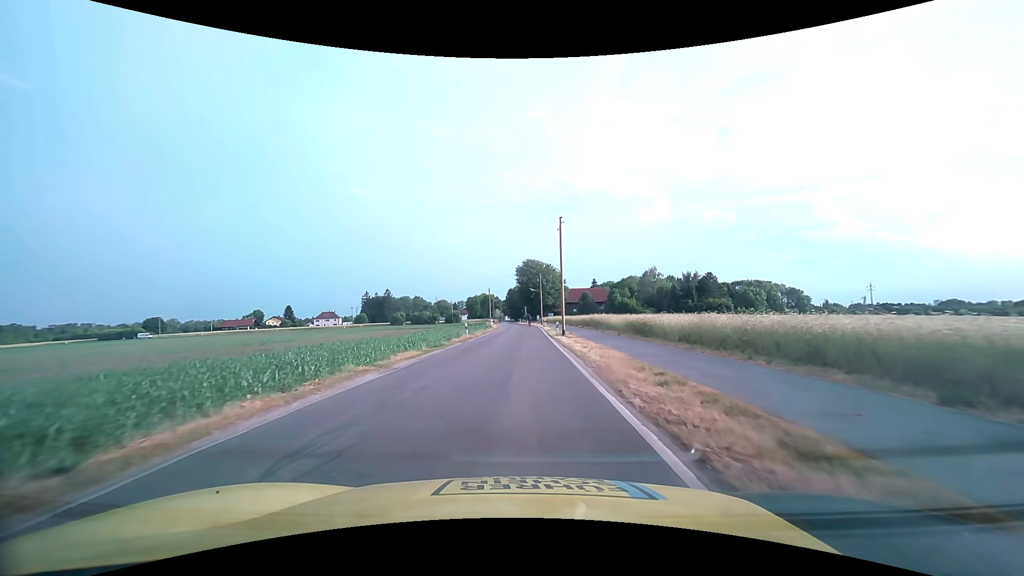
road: tertiary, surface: asphalt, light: Day
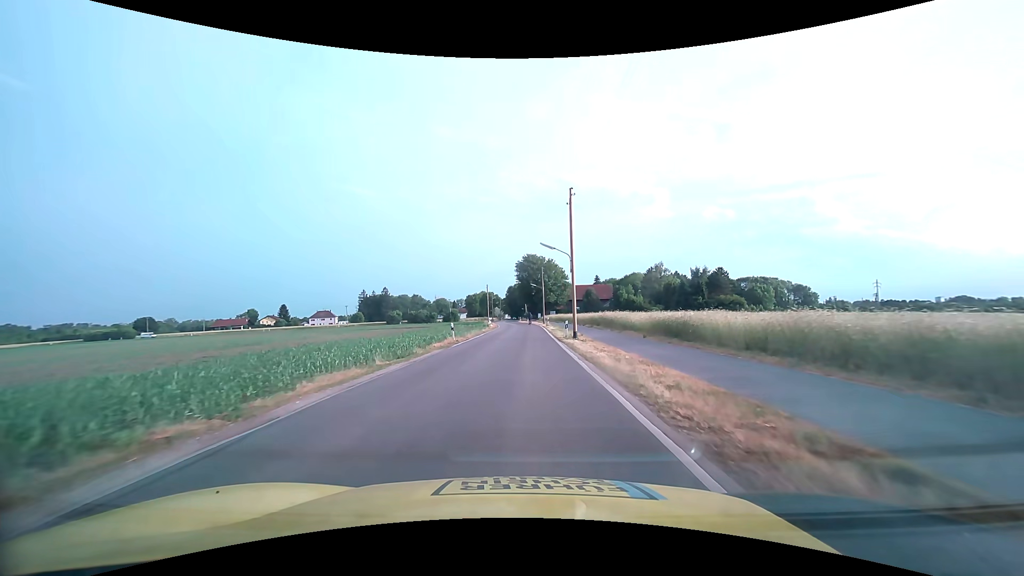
(0.0, +7.6) m; 0°
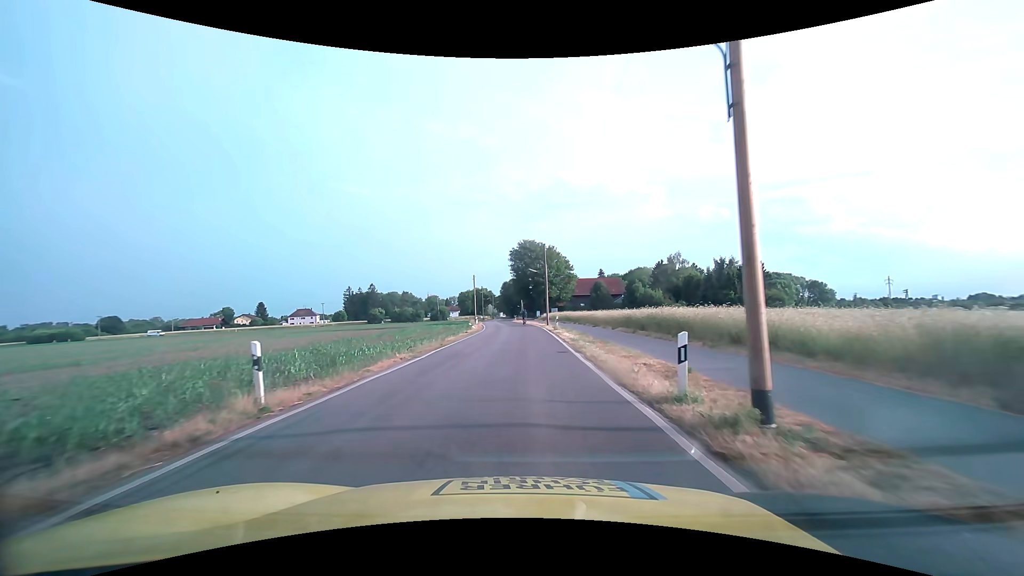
(+0.1, +22.0) m; +1°
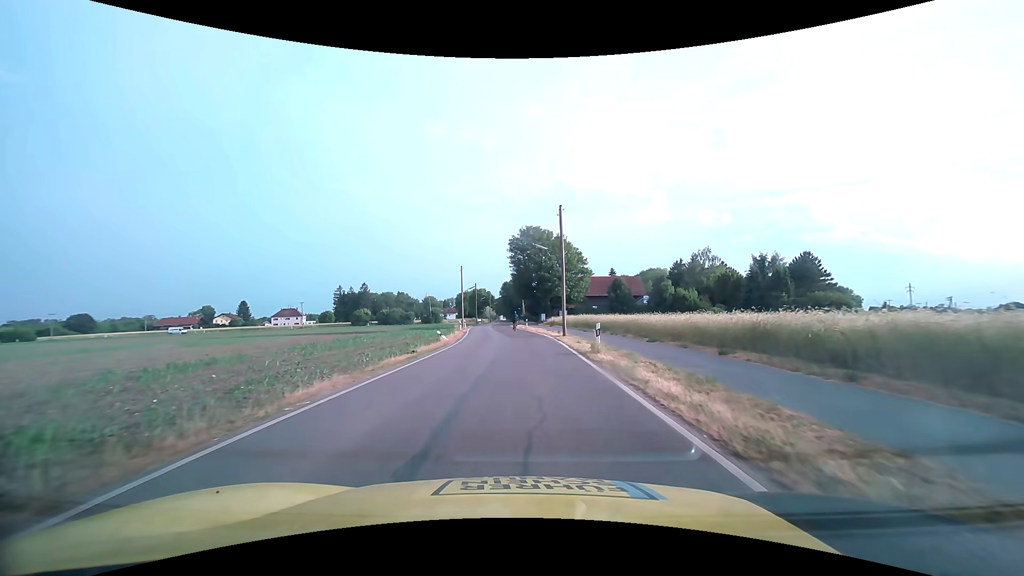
(-0.1, +20.7) m; -1°
(0, +10) (0, +20) (0, +30) (0, +40) (-1, +50) (-2, +60) (-2, +70) (-3, +80) (-3, +90) (-3, +100) m
